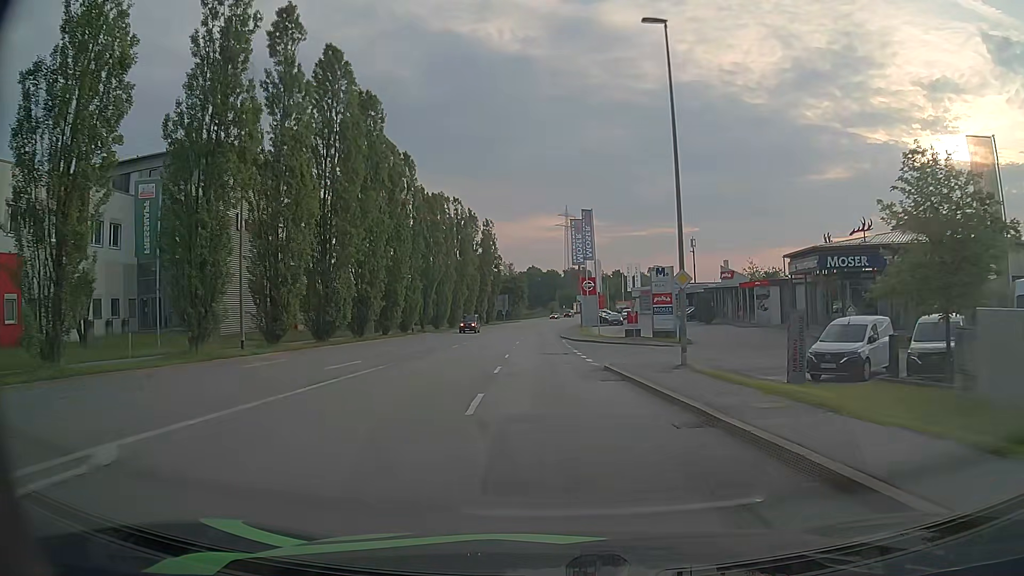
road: tertiary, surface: asphalt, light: Day
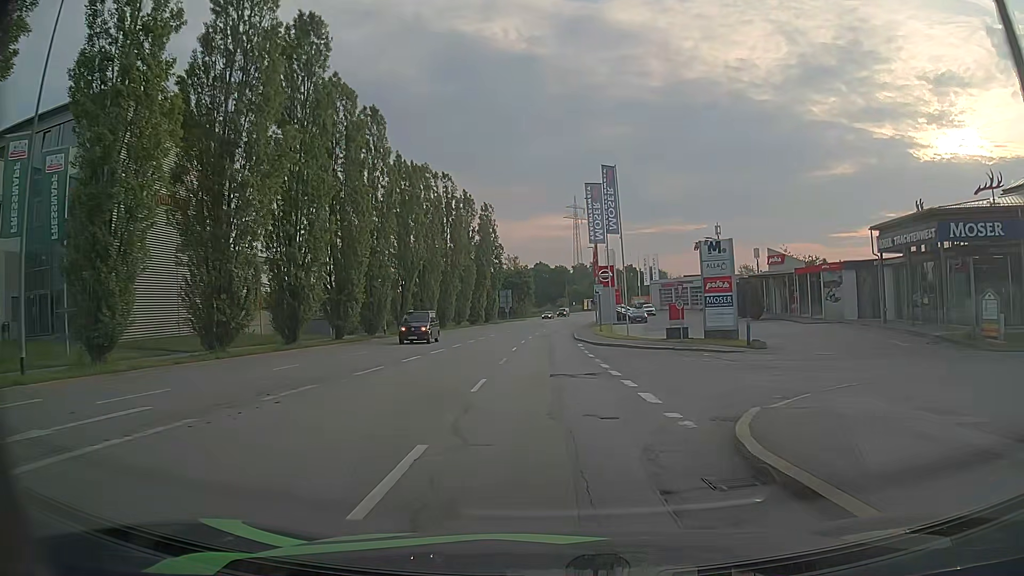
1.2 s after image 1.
(-0.1, +14.6) m; -1°
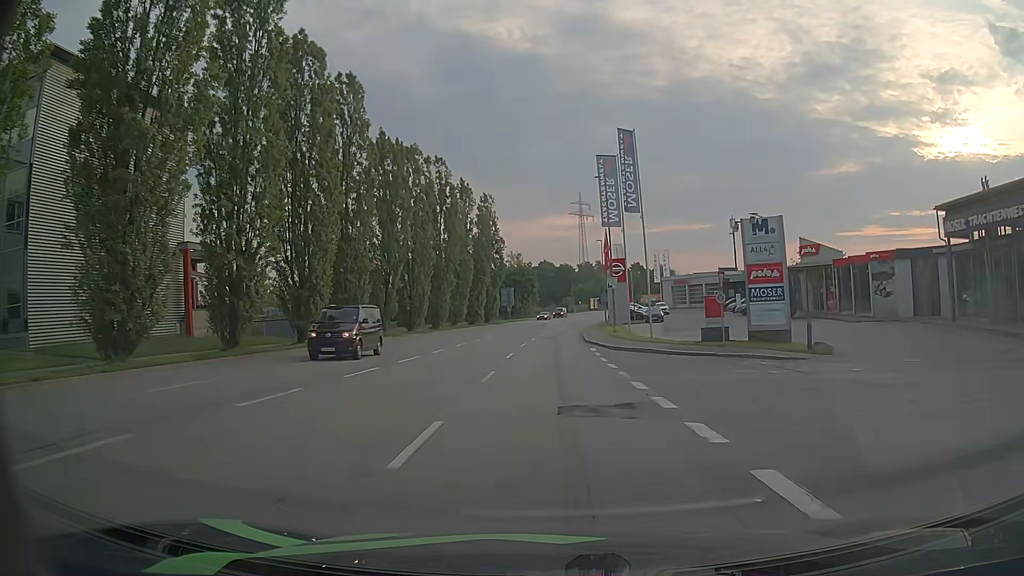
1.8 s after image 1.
(0.0, +7.4) m; -1°
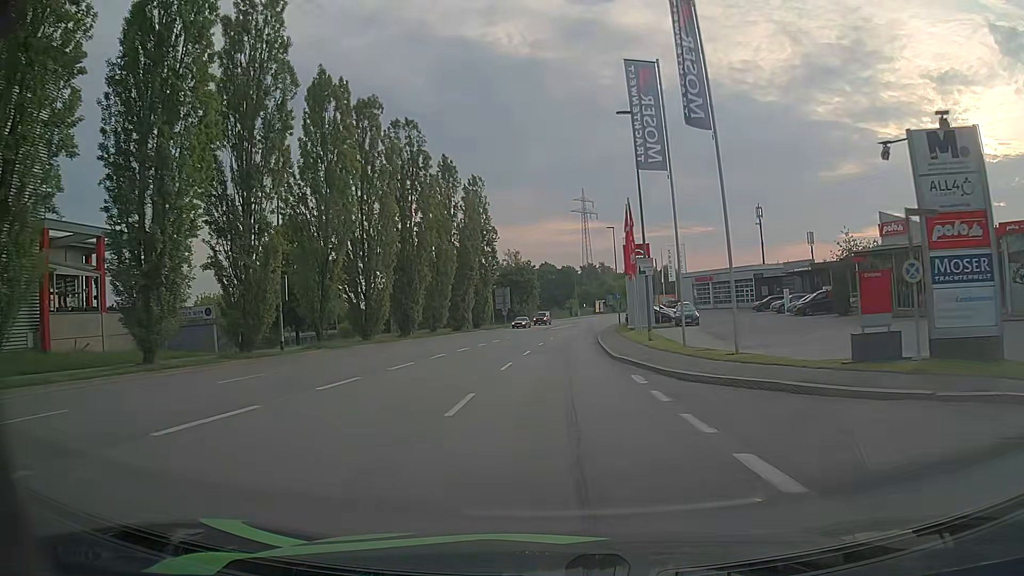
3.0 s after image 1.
(0.0, +14.7) m; 0°
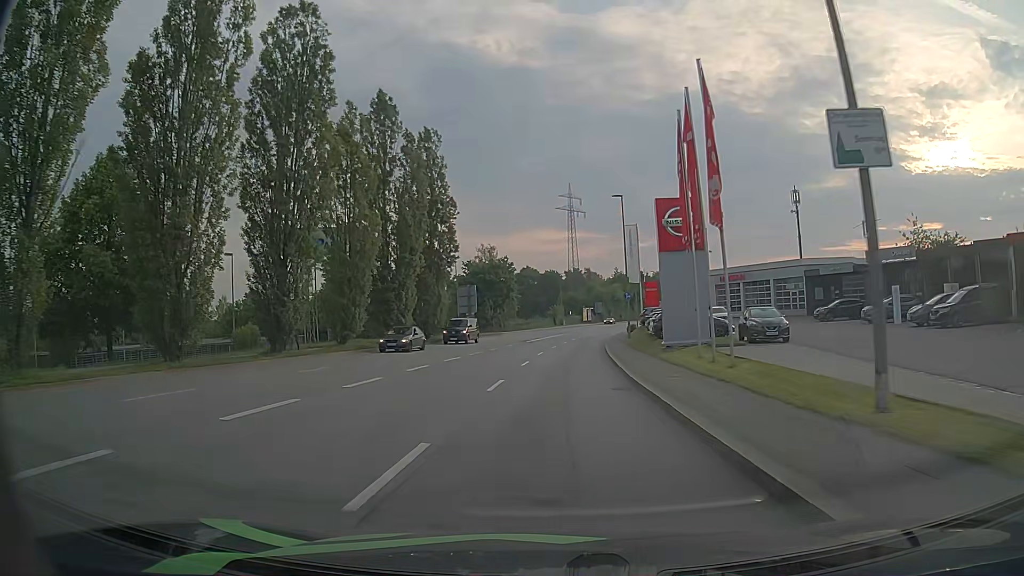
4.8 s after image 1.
(+0.3, +22.1) m; +2°
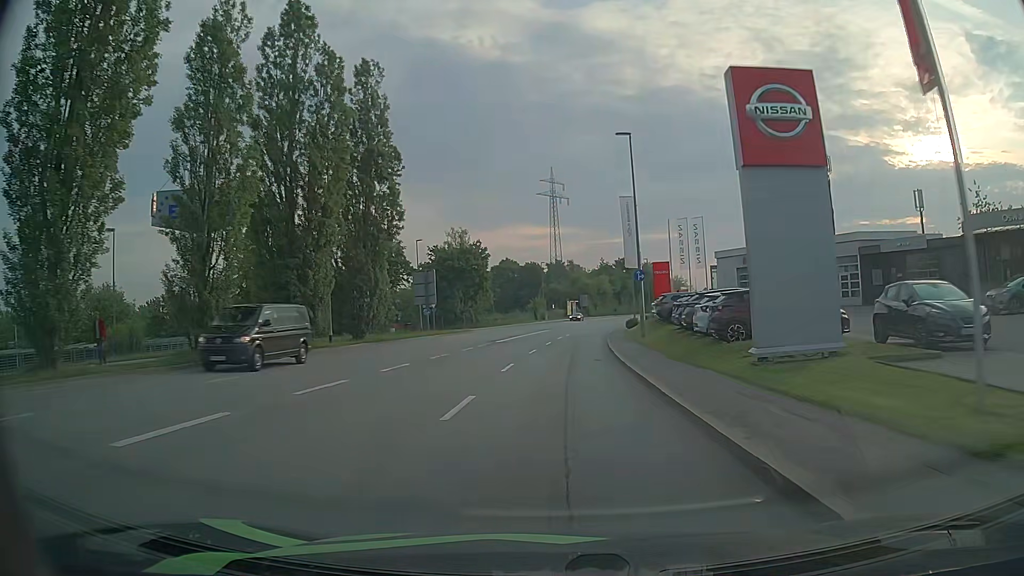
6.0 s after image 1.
(+0.1, +14.8) m; +1°
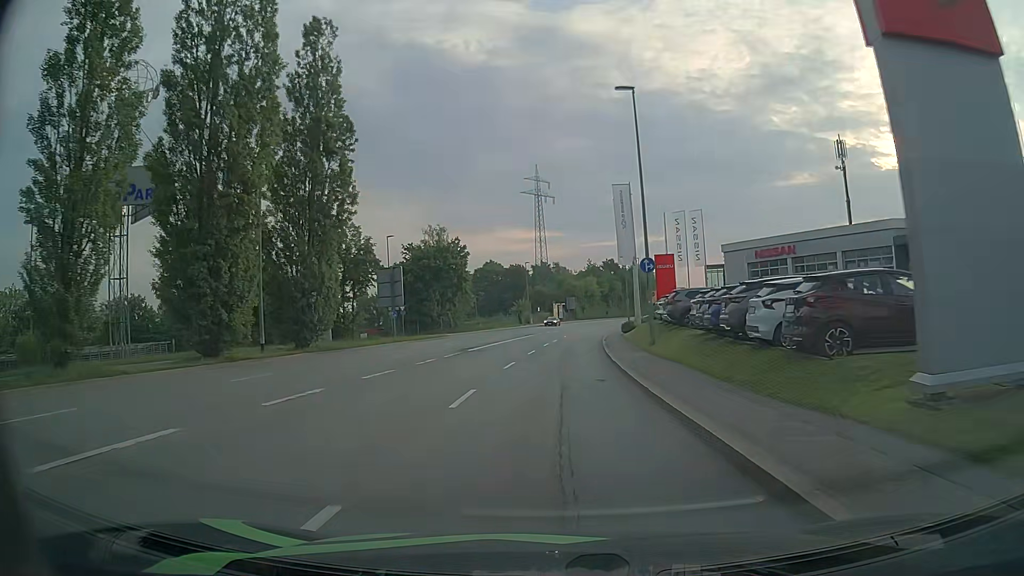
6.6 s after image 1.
(+0.1, +7.2) m; +1°
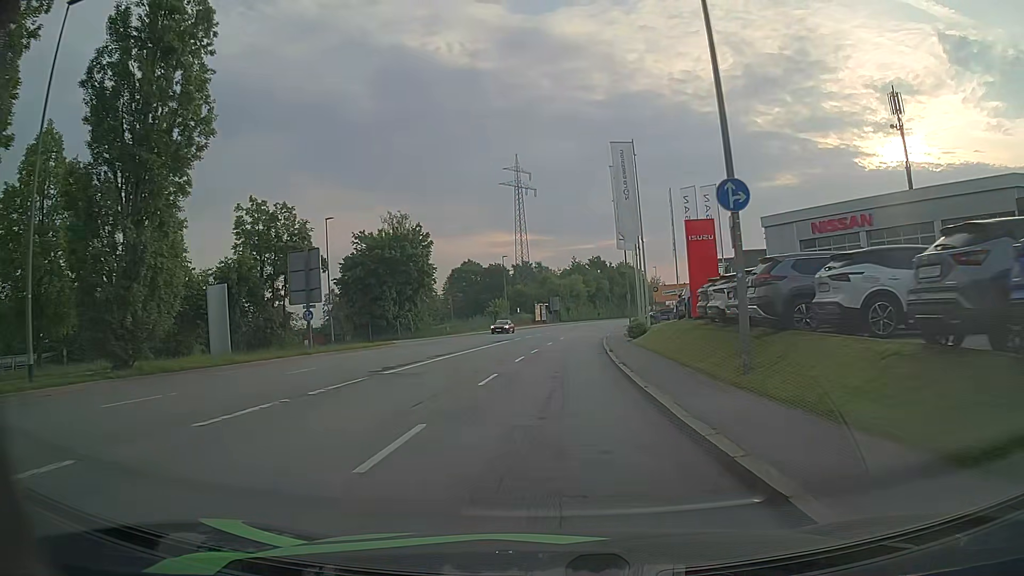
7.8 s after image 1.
(+0.3, +14.2) m; +2°
(0, +10) (0, +20) (+1, +30) (+1, +40) (+2, +50) (+3, +60) (+4, +70) (+5, +80) (+7, +90) (+9, +99) m
